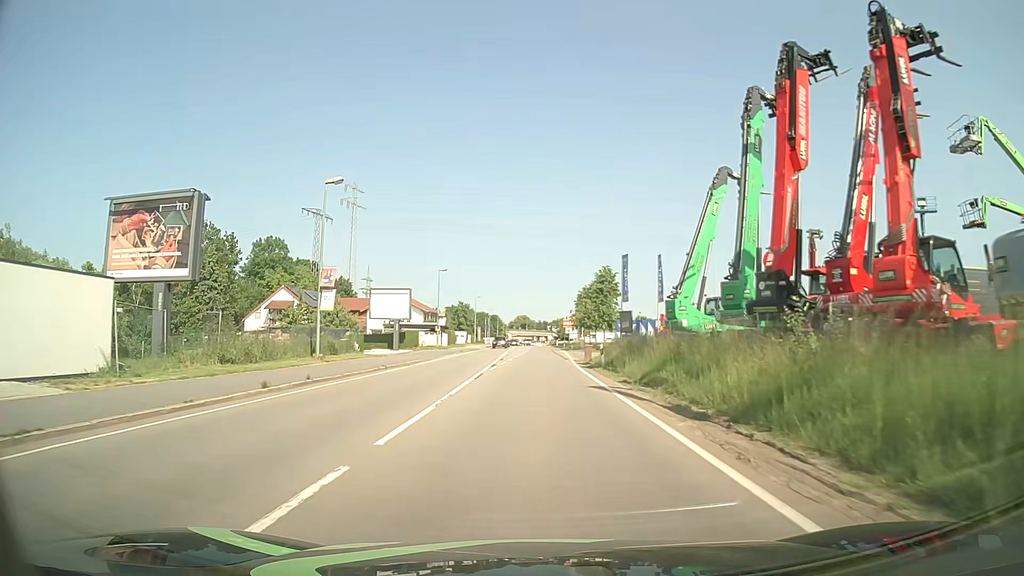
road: primary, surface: asphalt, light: Day
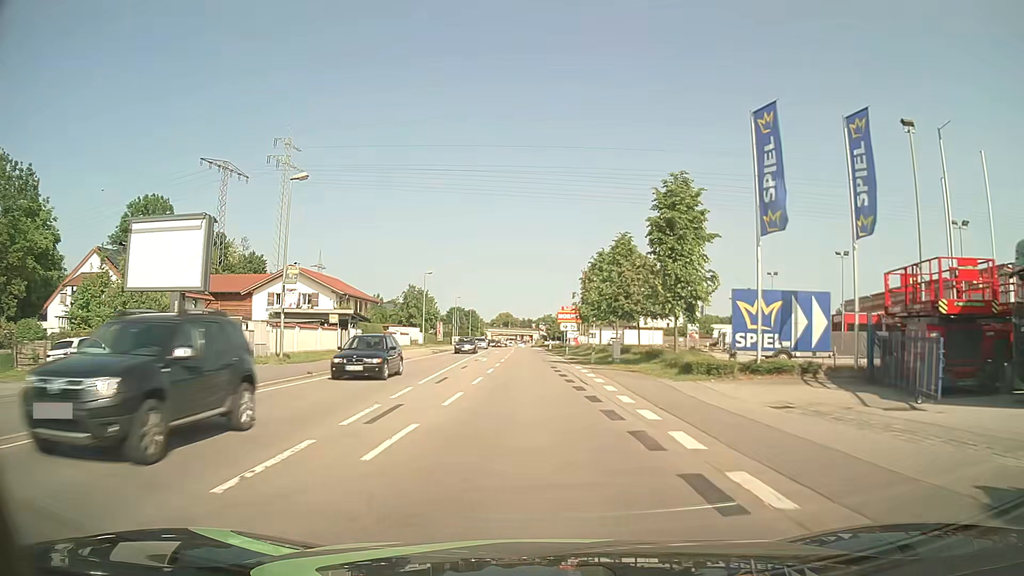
(+0.3, +38.8) m; +1°
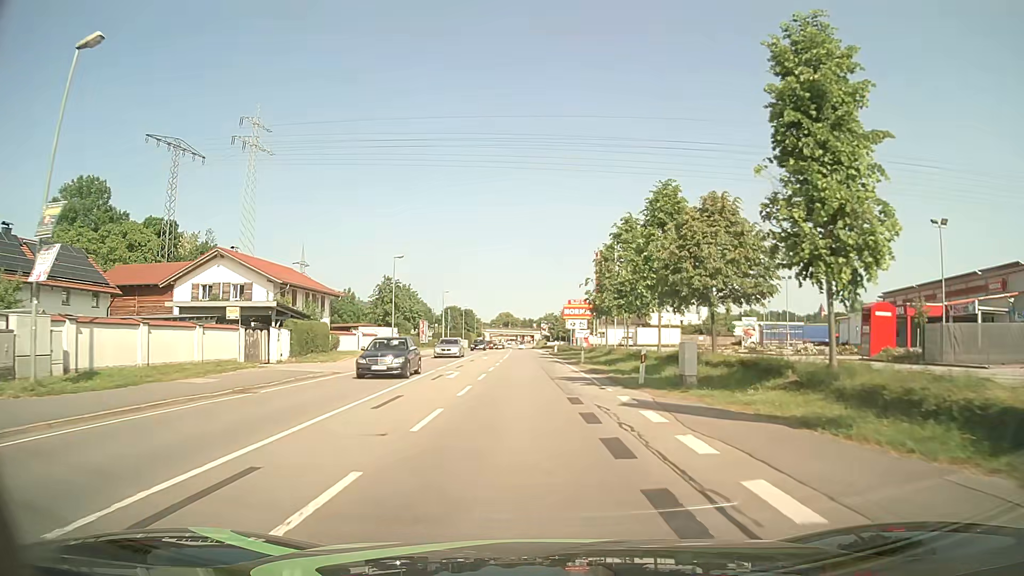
(+0.1, +15.5) m; 0°
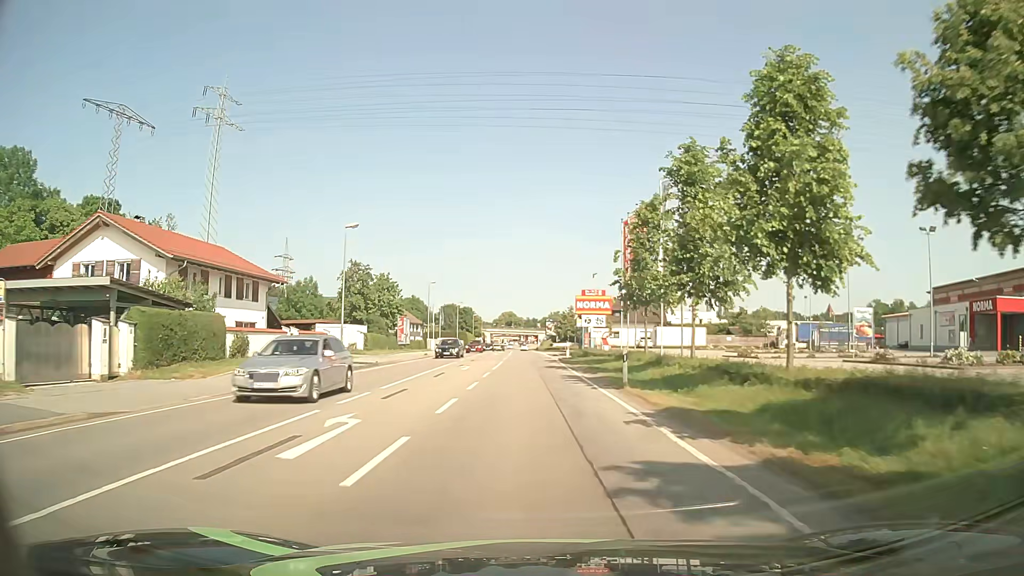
(-0.1, +15.5) m; -1°
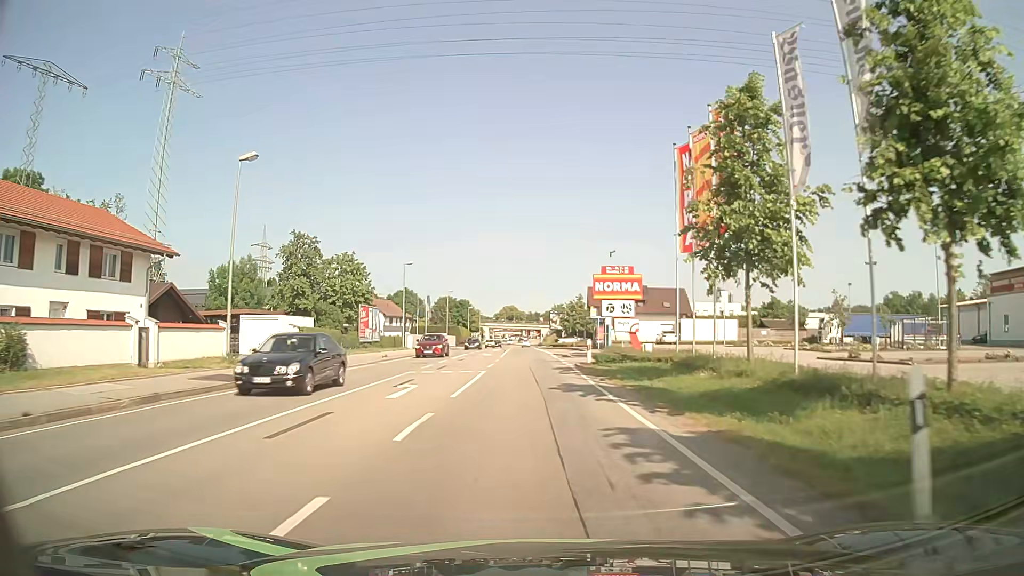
(0.0, +15.6) m; 0°
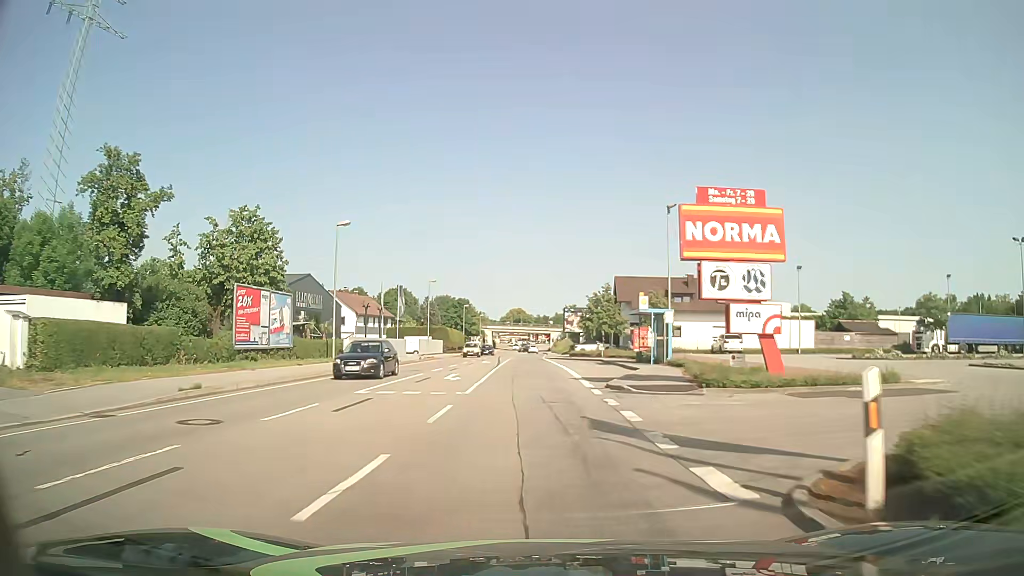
(-0.1, +23.4) m; -1°
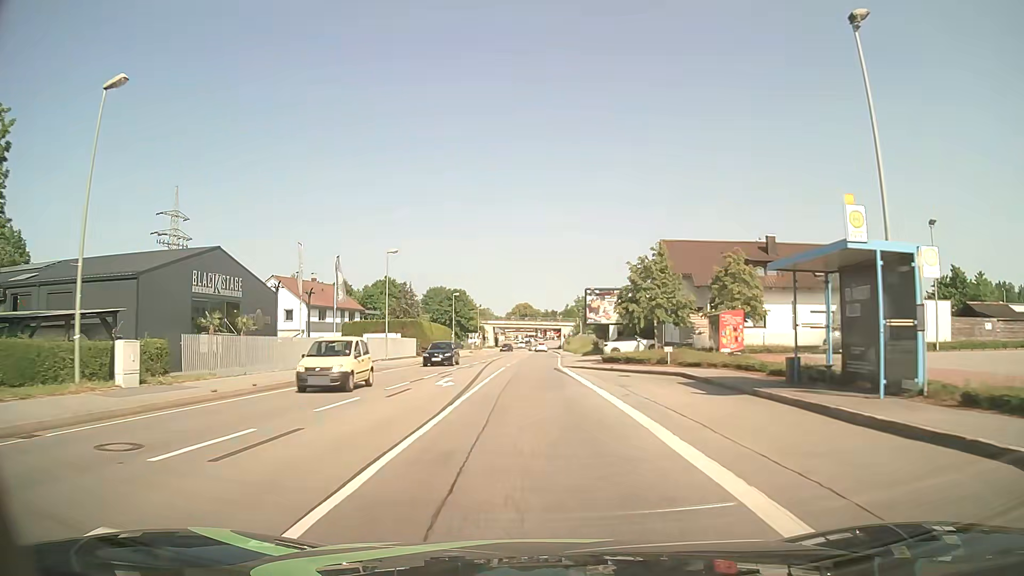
(+0.1, +23.4) m; 0°
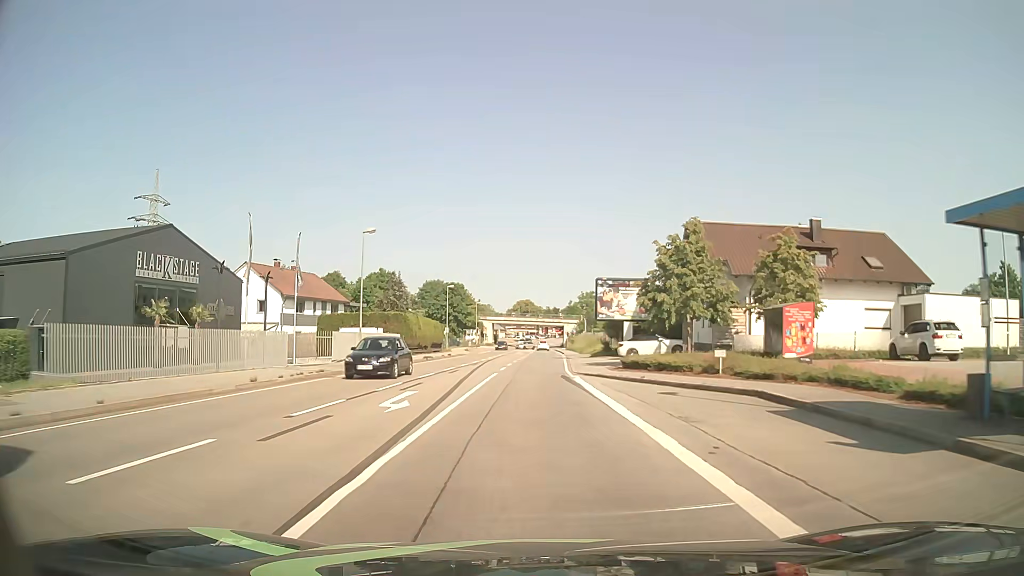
(-0.1, +7.8) m; 0°
(0, +10) (0, +20) (0, +30) (0, +40) (0, +50) (+1, +60) (+1, +70) (+1, +80) (+1, +90) (+1, +100) m
